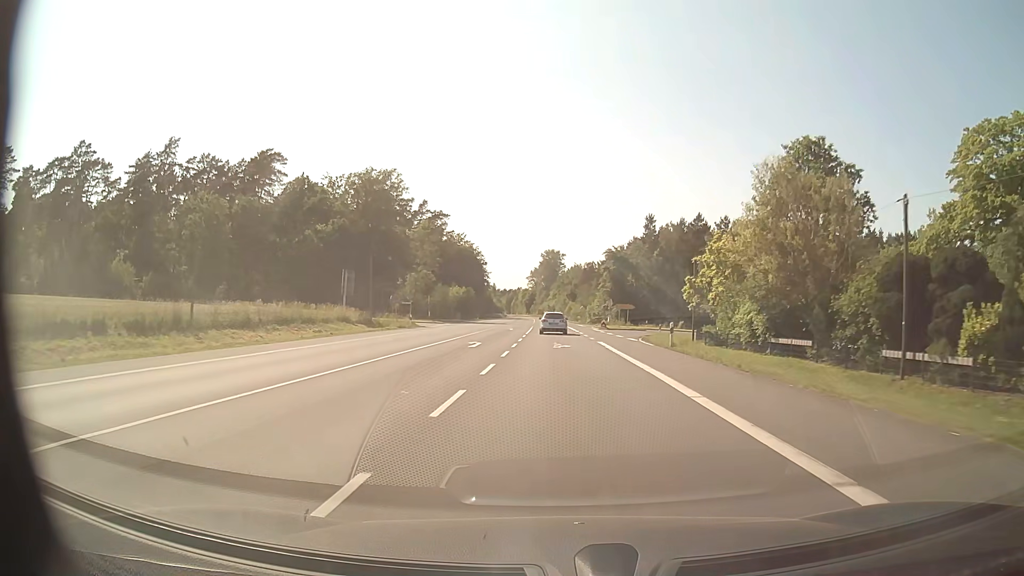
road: secondary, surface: asphalt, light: Day
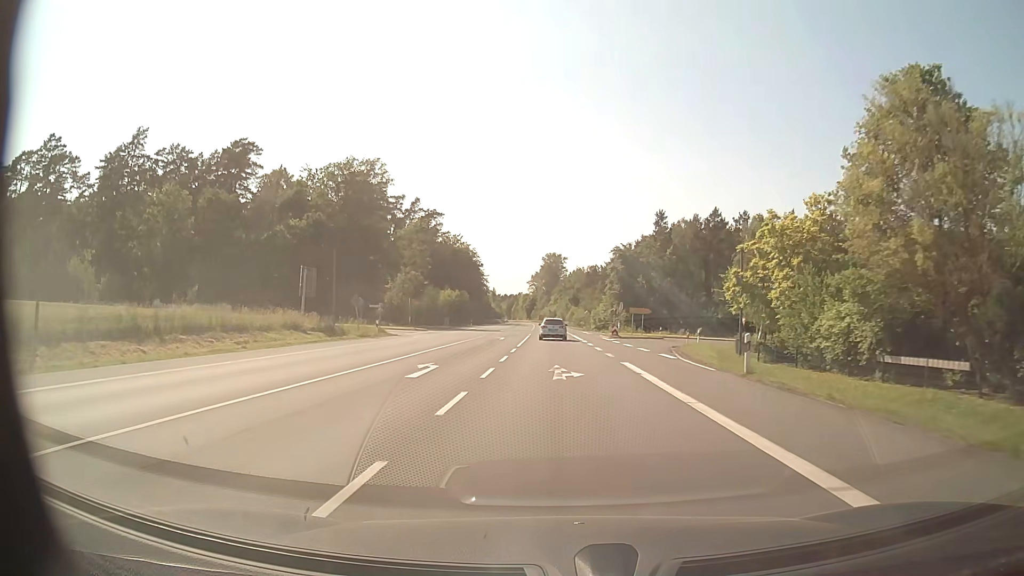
(0.0, +11.4) m; -1°
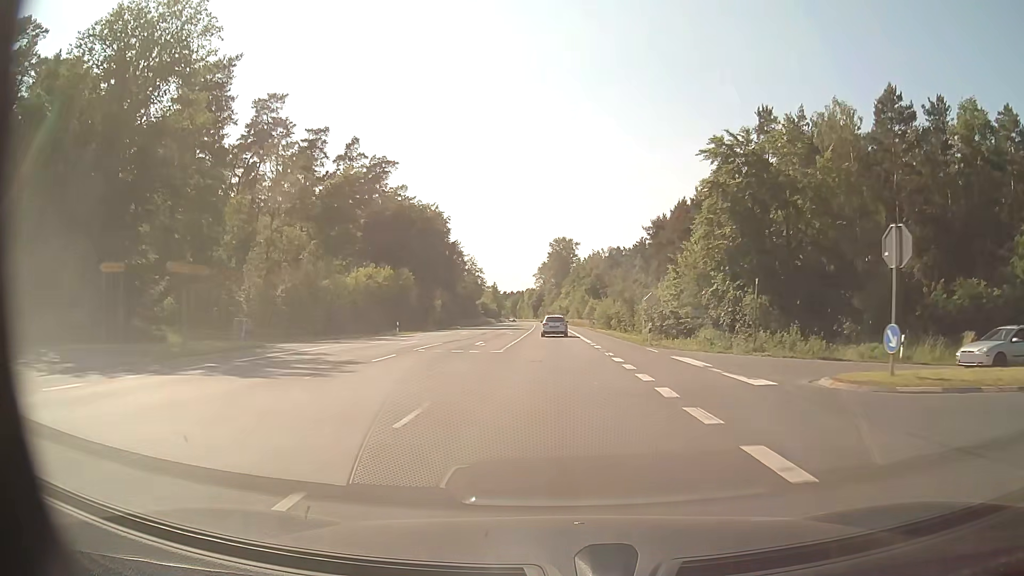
(-0.2, +57.3) m; -1°
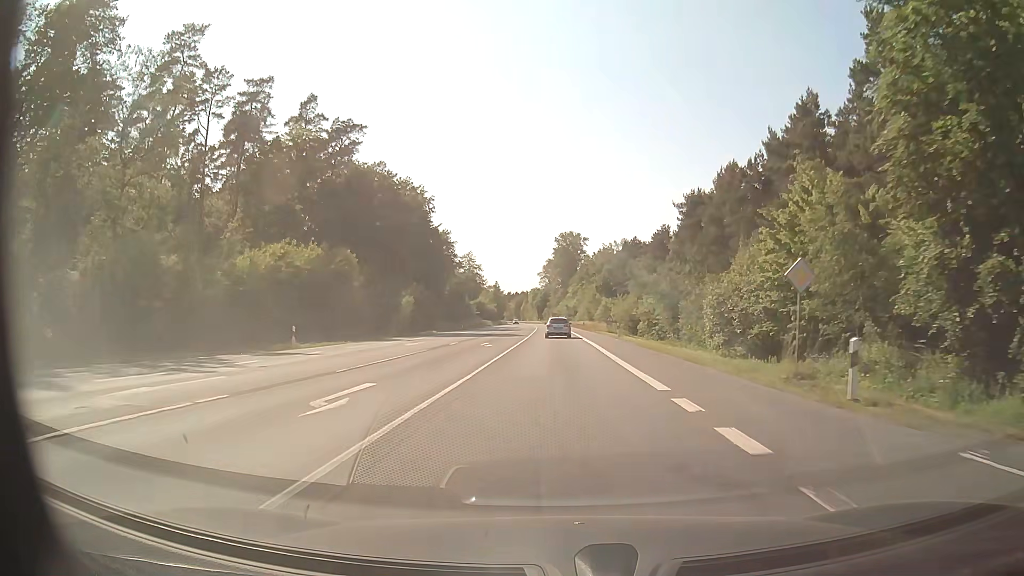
(-0.1, +22.9) m; -1°
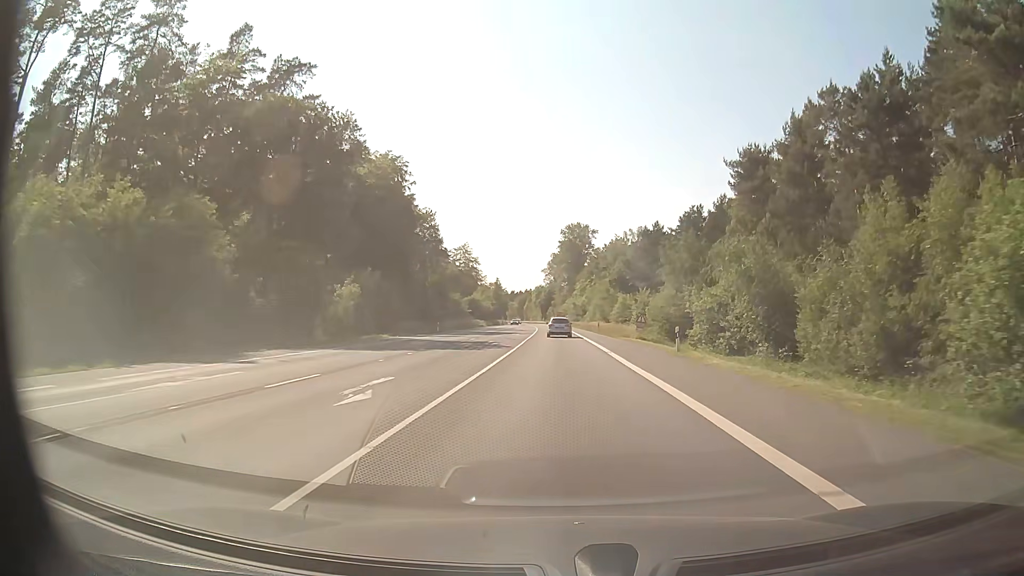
(-0.1, +22.9) m; 0°
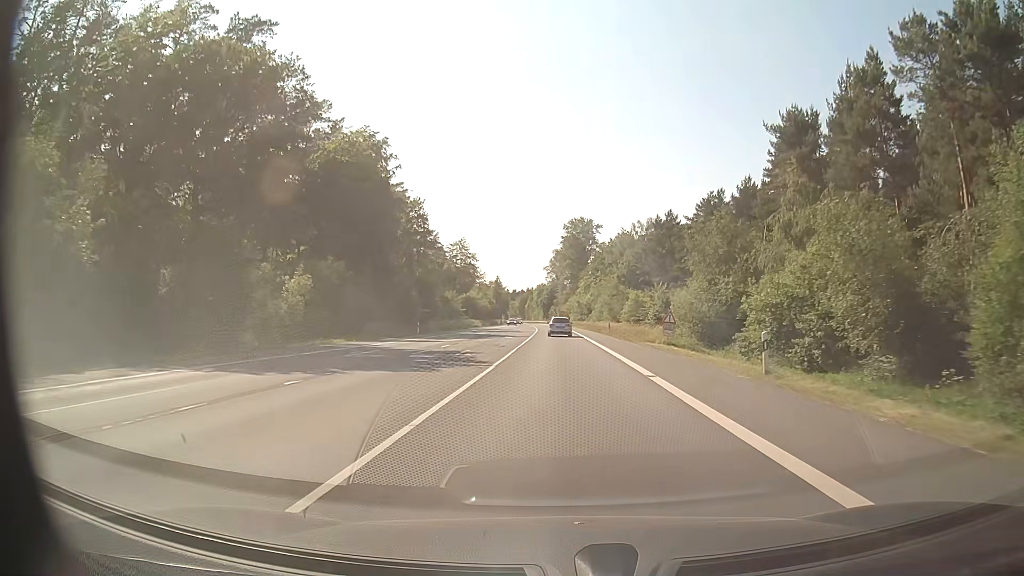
(0.0, +11.5) m; 0°
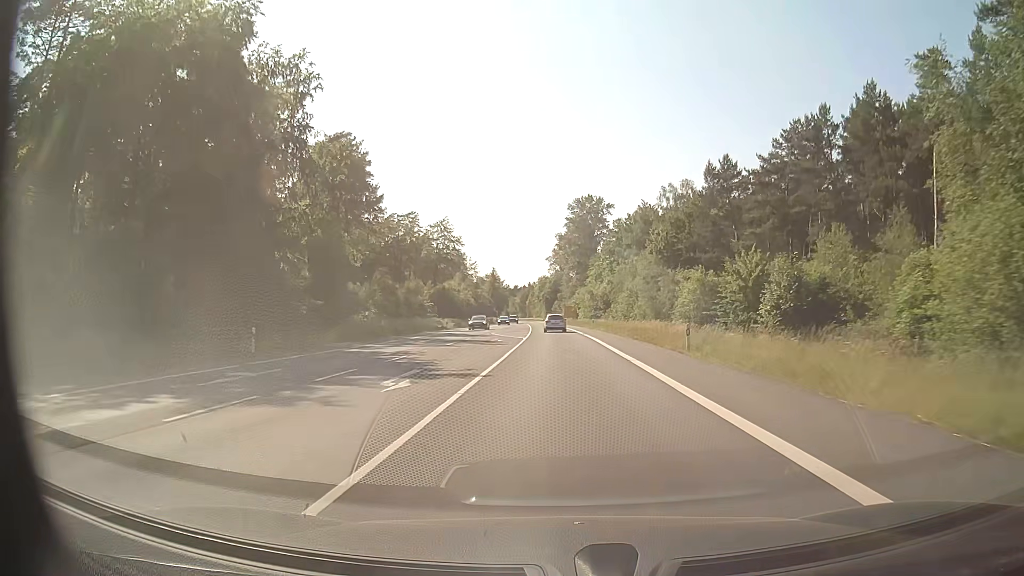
(-0.1, +34.4) m; 0°
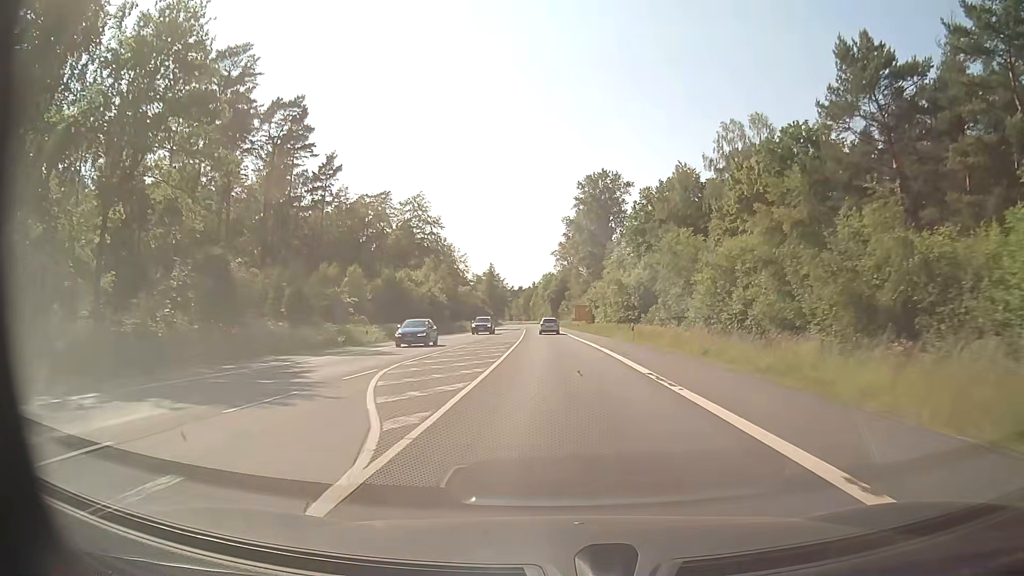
(0.0, +34.4) m; 0°
(0, +10) (0, +20) (0, +30) (-1, +40) (-1, +50) (-1, +60) (-2, +70) (-2, +80) (-2, +90) (-3, +100) m
